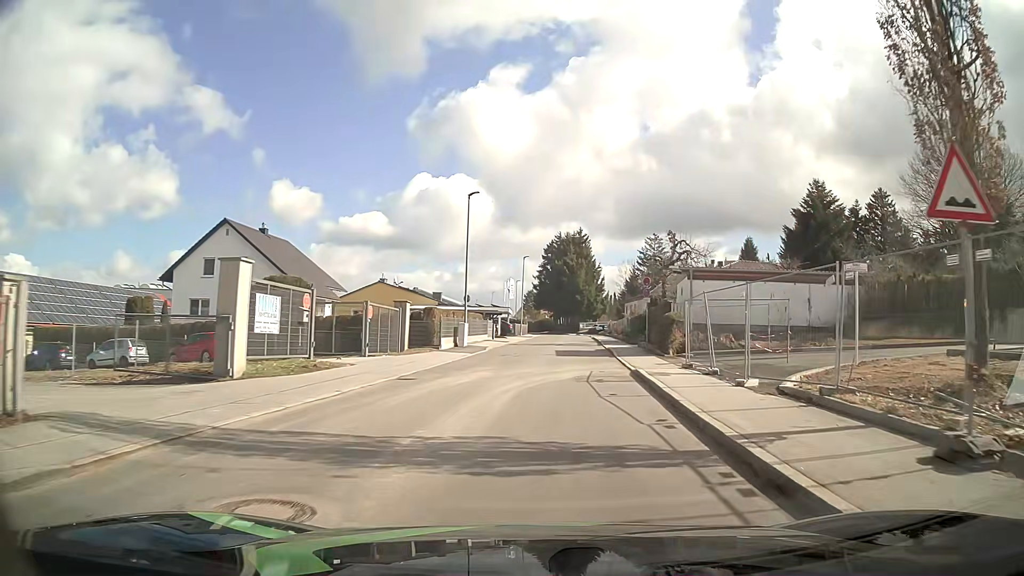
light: Day
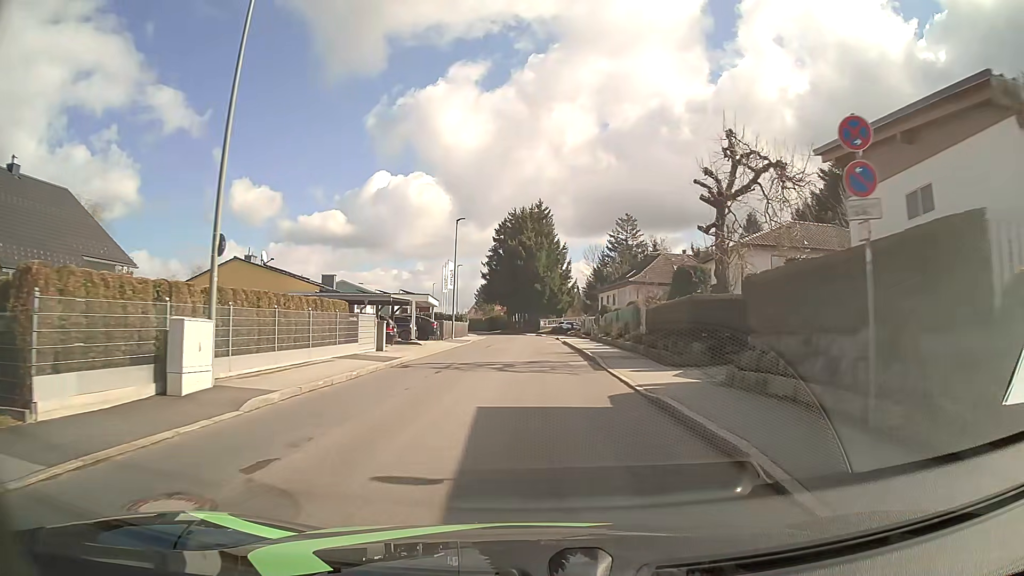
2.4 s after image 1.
(+1.5, +24.6) m; +5°
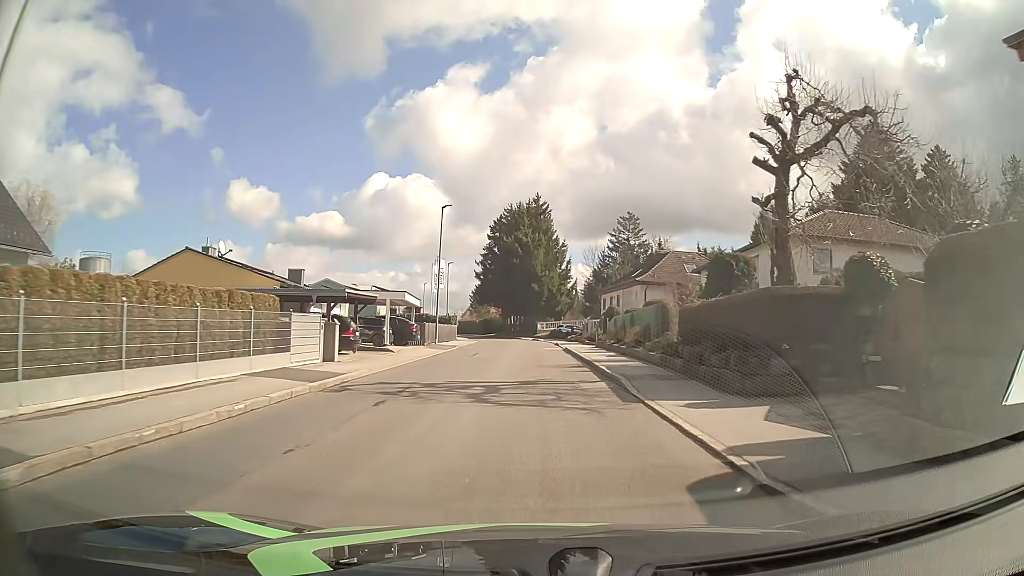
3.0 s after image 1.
(0.0, +6.4) m; 0°
(0, +10) (0, +20) (0, +30) (0, +40) (-1, +50) (-1, +60) (-3, +70) (-5, +80) (-7, +89) (-9, +99) m
